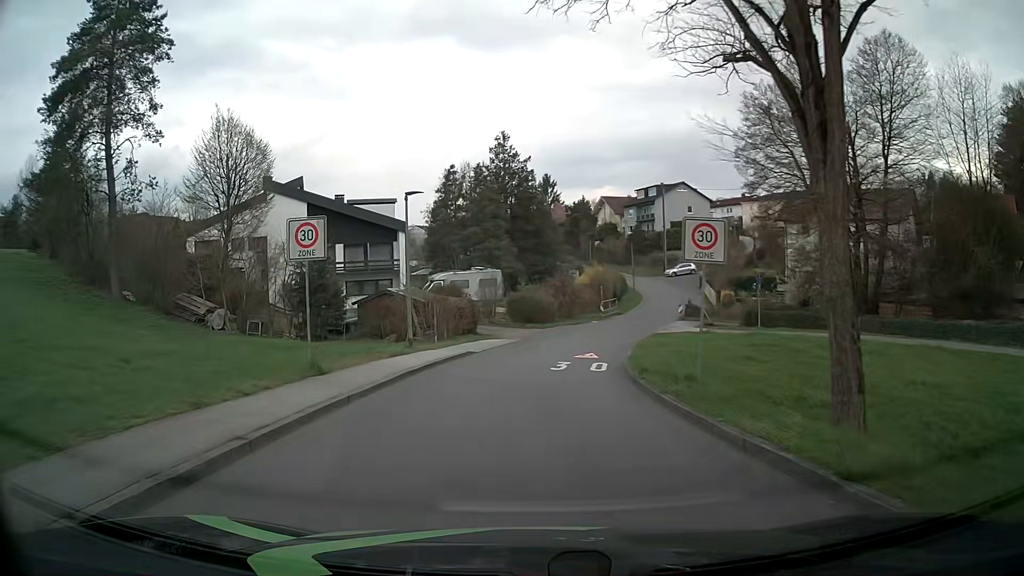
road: residential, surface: asphalt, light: Day
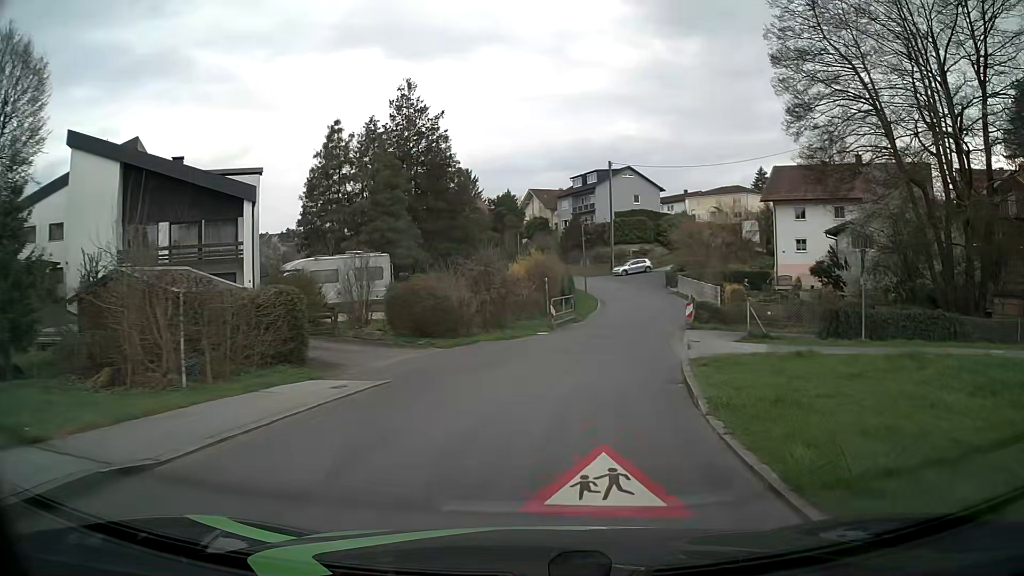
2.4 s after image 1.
(+0.5, +17.6) m; +7°
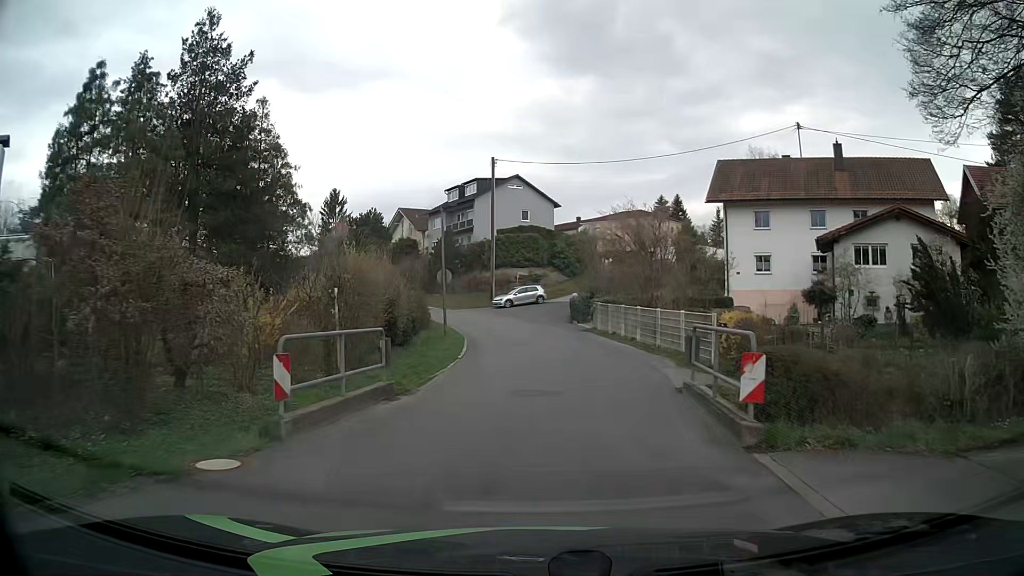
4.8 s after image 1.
(+1.8, +17.5) m; +10°
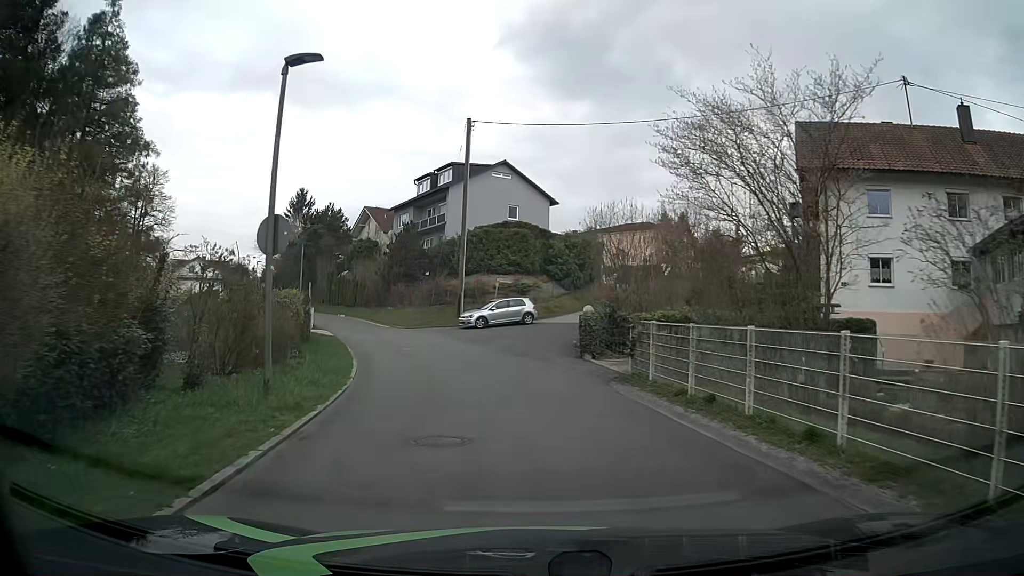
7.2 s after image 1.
(+0.2, +16.3) m; +1°
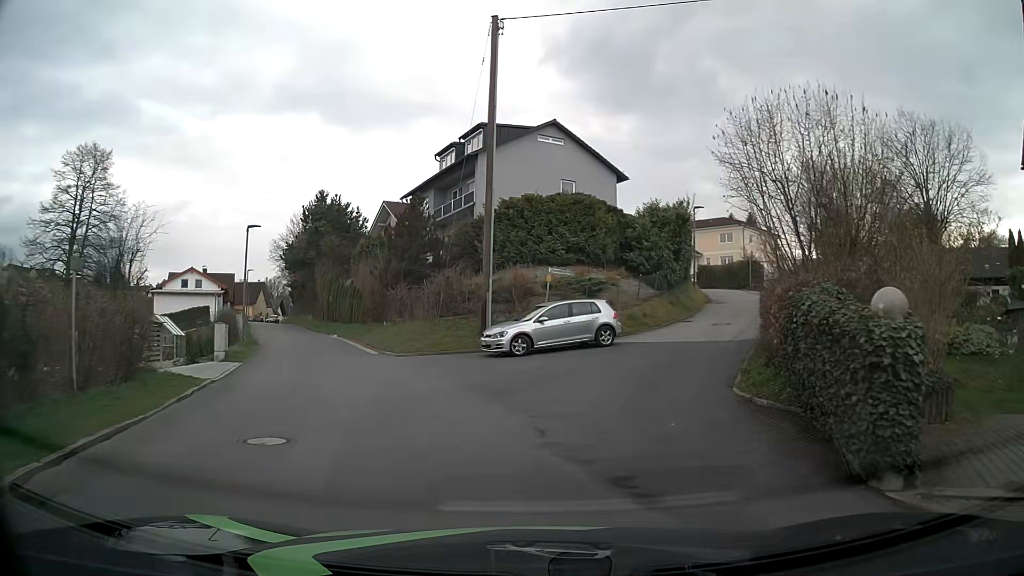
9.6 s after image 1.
(-0.8, +16.0) m; -4°
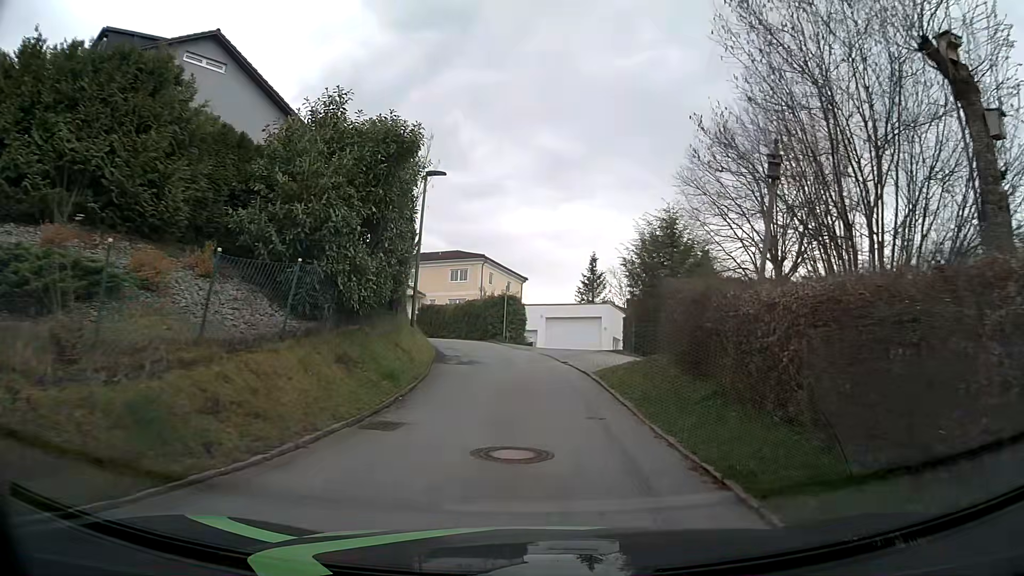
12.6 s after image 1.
(+3.6, +18.8) m; +23°
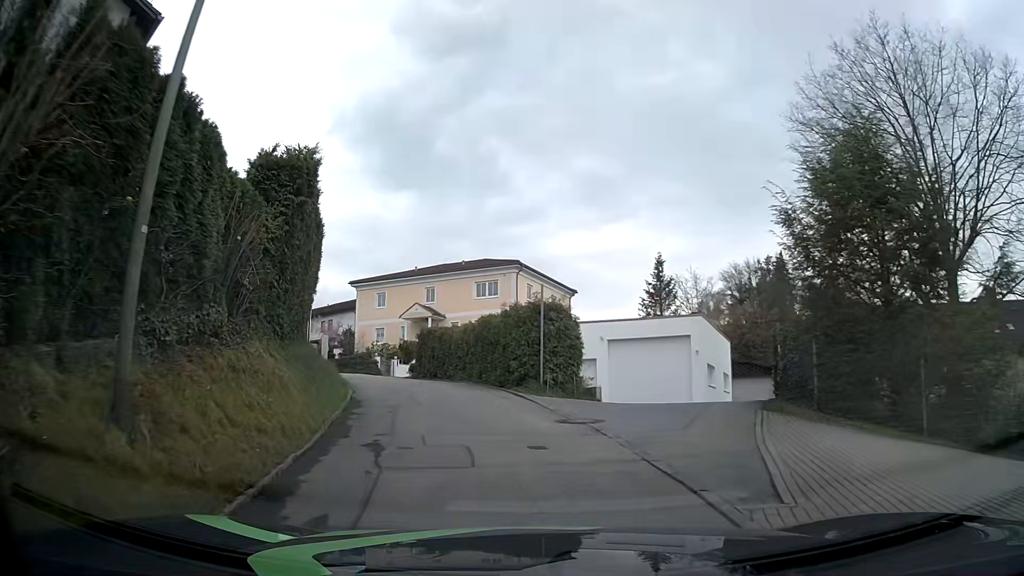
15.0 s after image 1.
(+0.1, +14.9) m; -2°
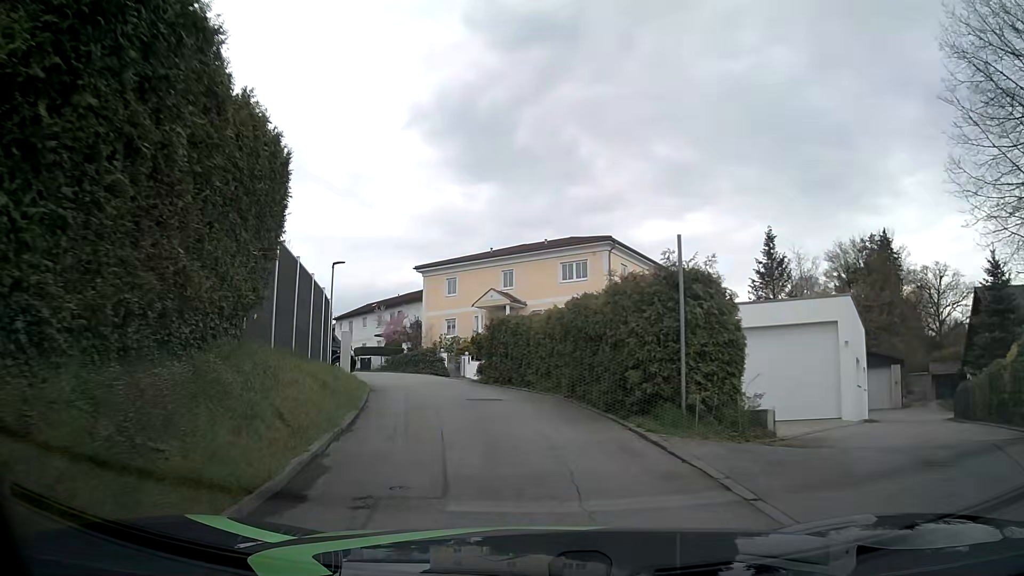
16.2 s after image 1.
(-0.5, +7.3) m; -7°
(-1, +10) (-3, +20) (-6, +29) (-10, +38) (-14, +47) (-19, +56) (-24, +65) (-29, +74) (-34, +82) (-39, +90) m
